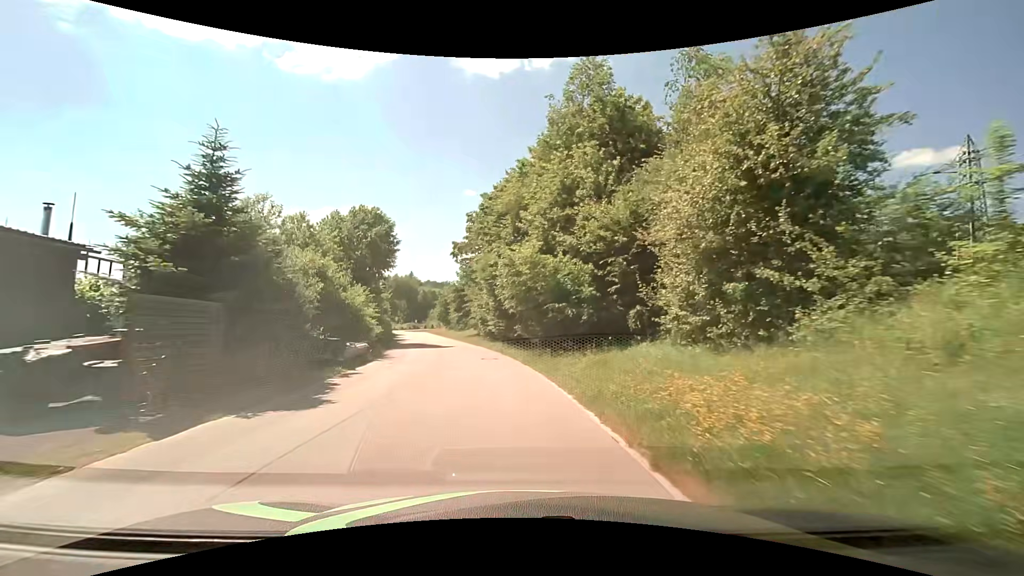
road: residential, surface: asphalt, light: Day
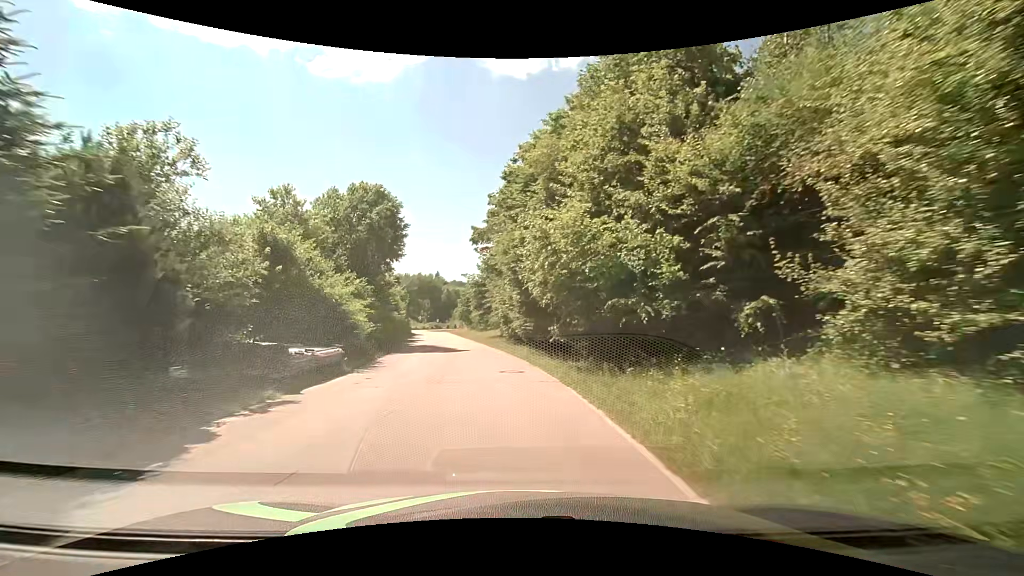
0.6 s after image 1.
(-0.2, +6.4) m; -4°
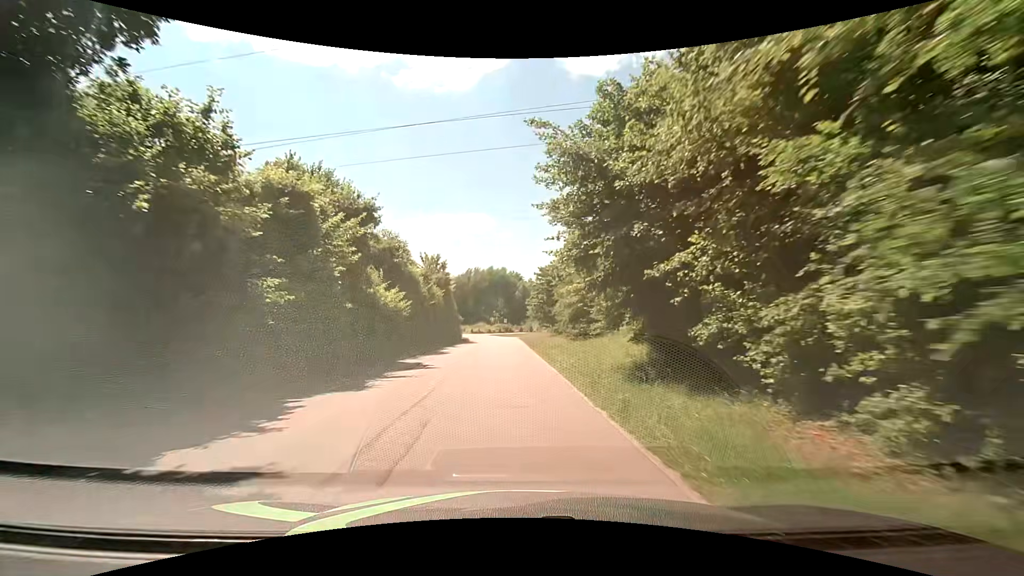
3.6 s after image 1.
(-2.9, +32.5) m; -9°
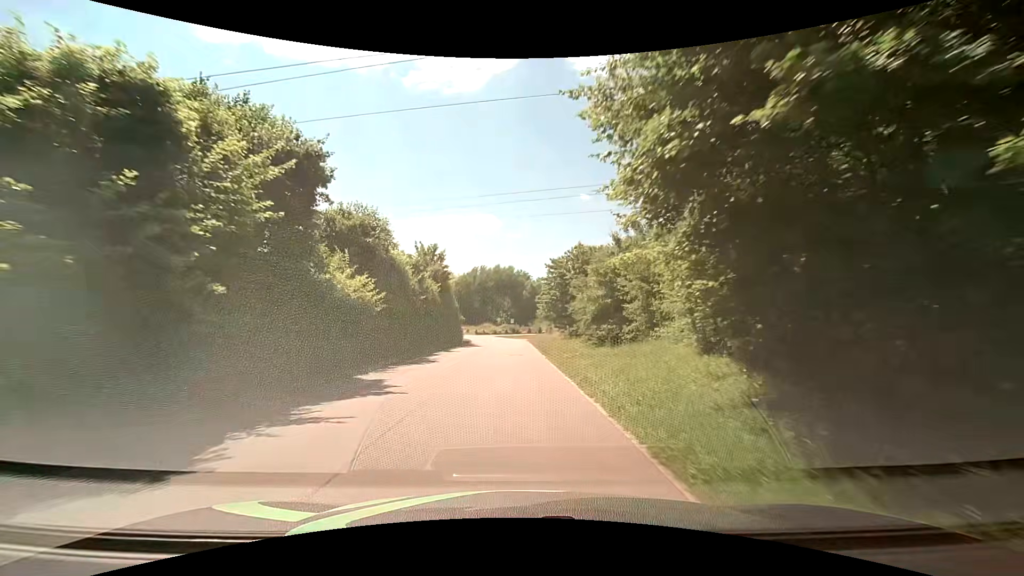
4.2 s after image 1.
(-0.1, +6.7) m; -1°
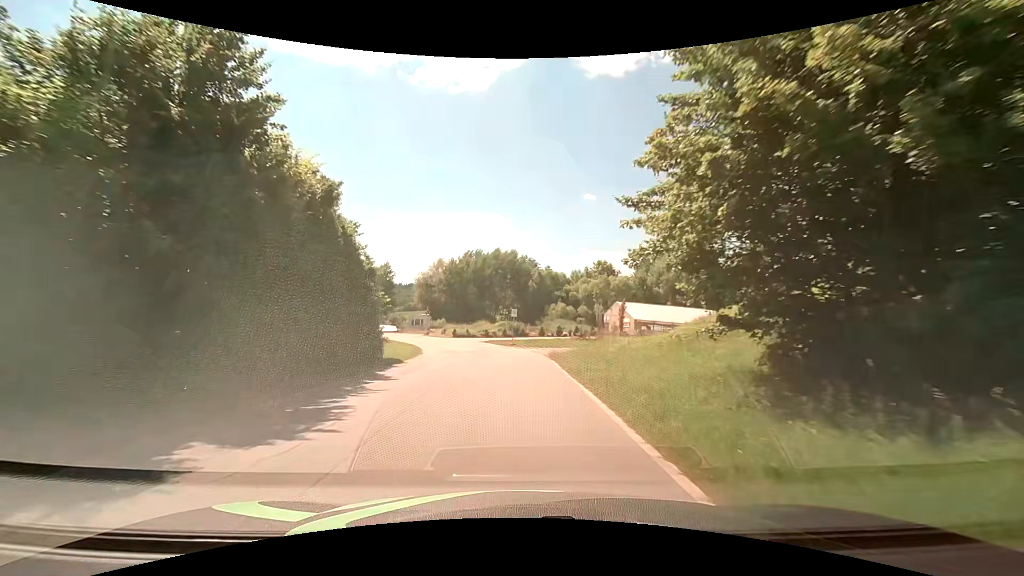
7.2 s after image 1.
(-0.3, +33.4) m; 0°
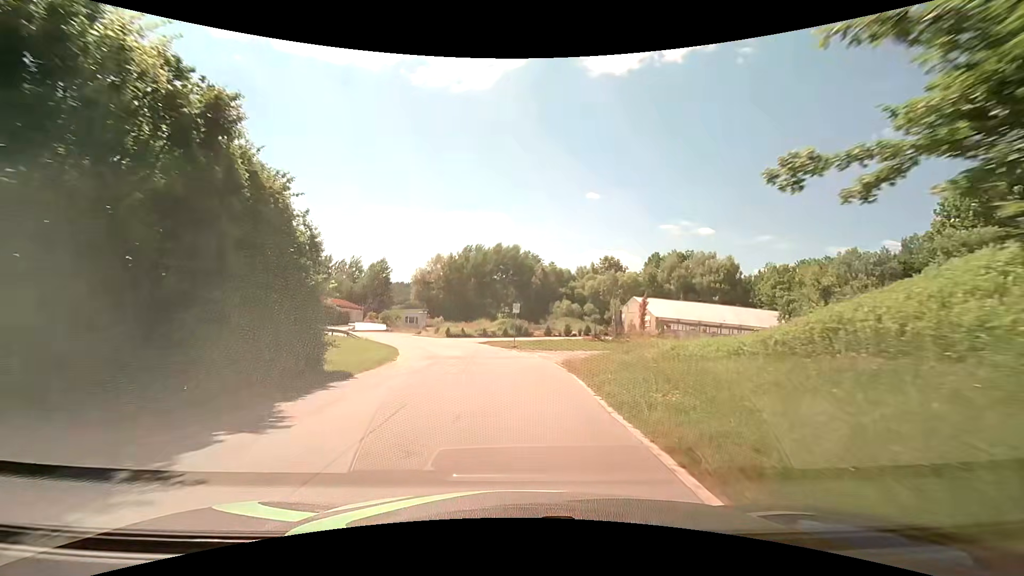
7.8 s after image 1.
(0.0, +6.5) m; 0°
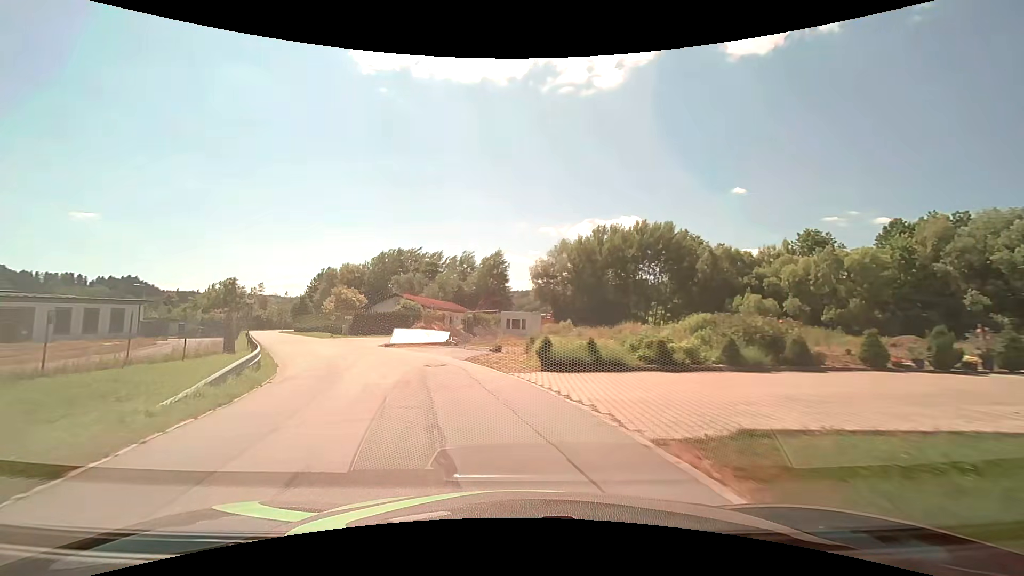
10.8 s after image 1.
(-2.3, +30.3) m; -15°
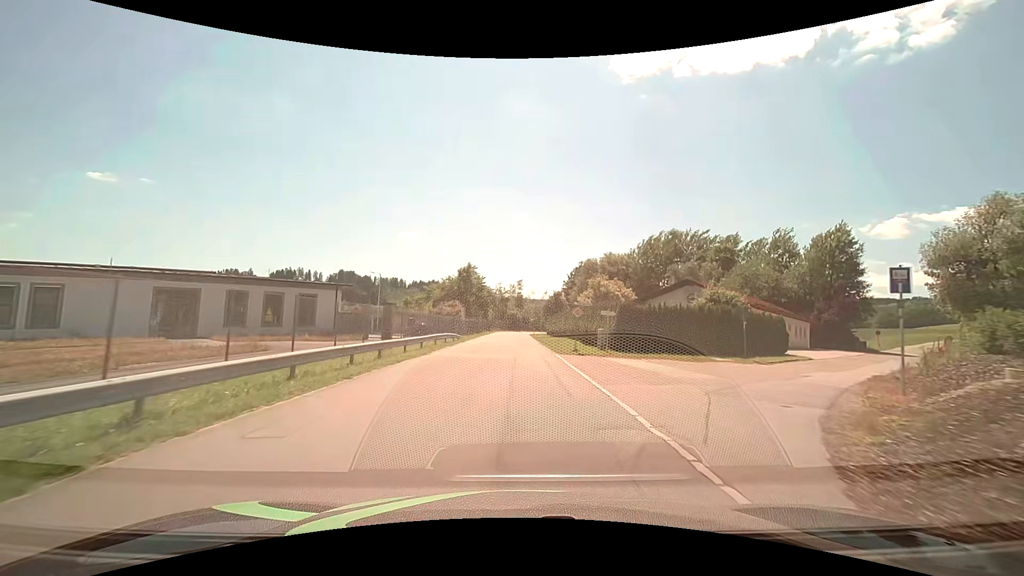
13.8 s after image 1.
(-8.8, +28.9) m; -29°
(0, +10) (0, +20) (0, +30) (0, +40) (0, +50) (0, +60) (0, +70) (0, +80) (0, +90) (0, +100) m
